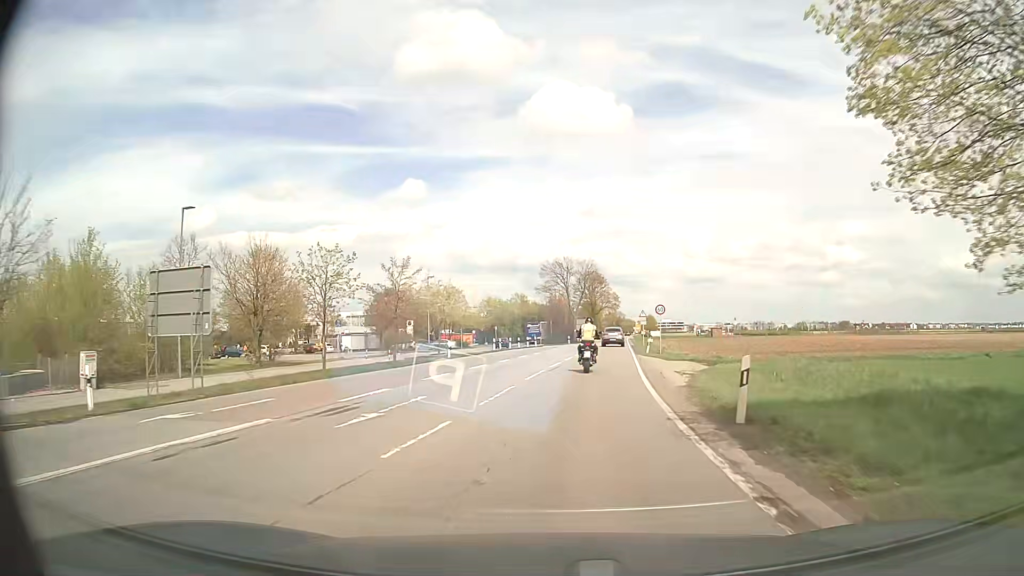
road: secondary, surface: asphalt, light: Day
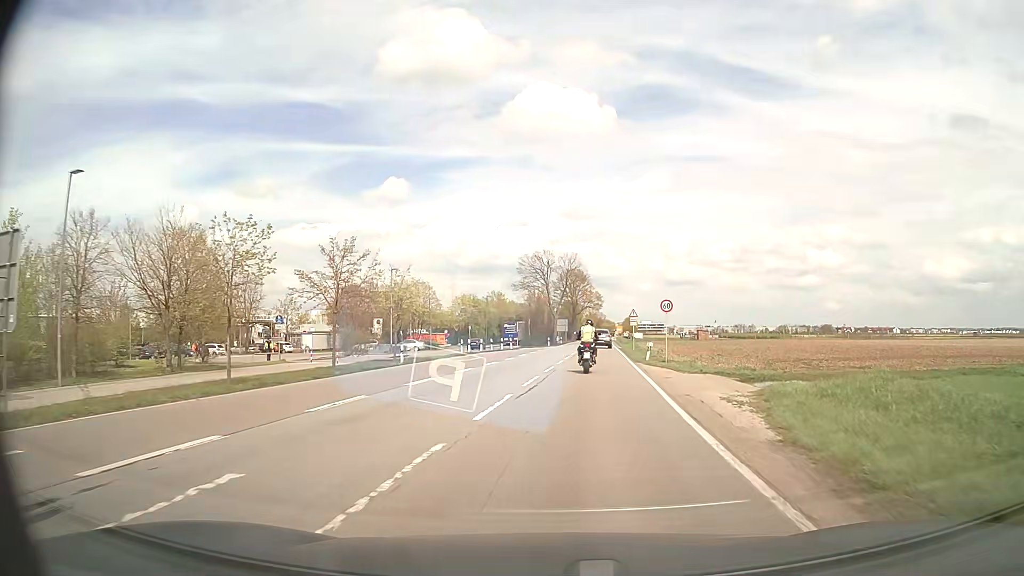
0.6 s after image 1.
(+0.1, +8.2) m; +2°
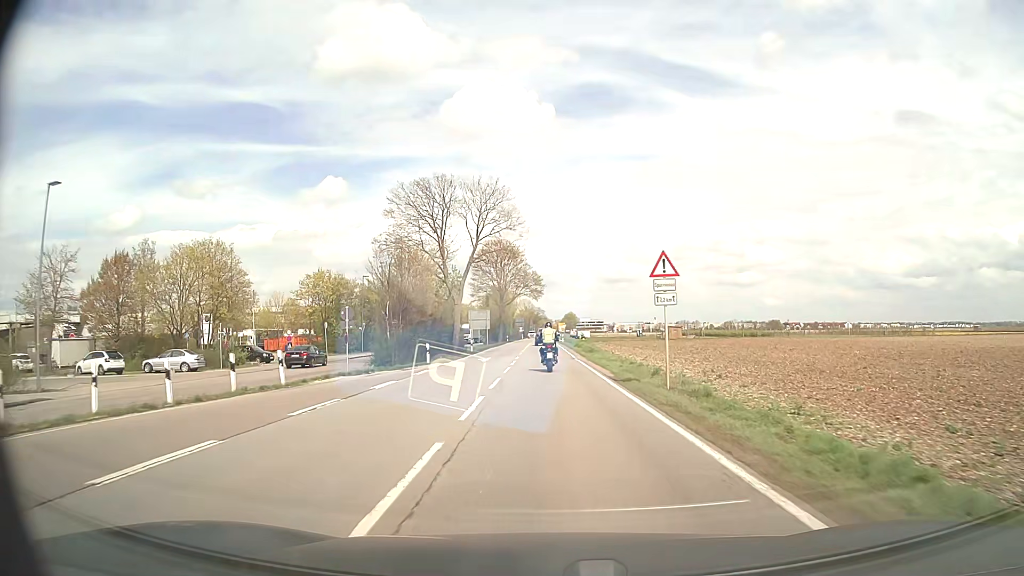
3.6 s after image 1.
(+2.6, +41.6) m; +6°
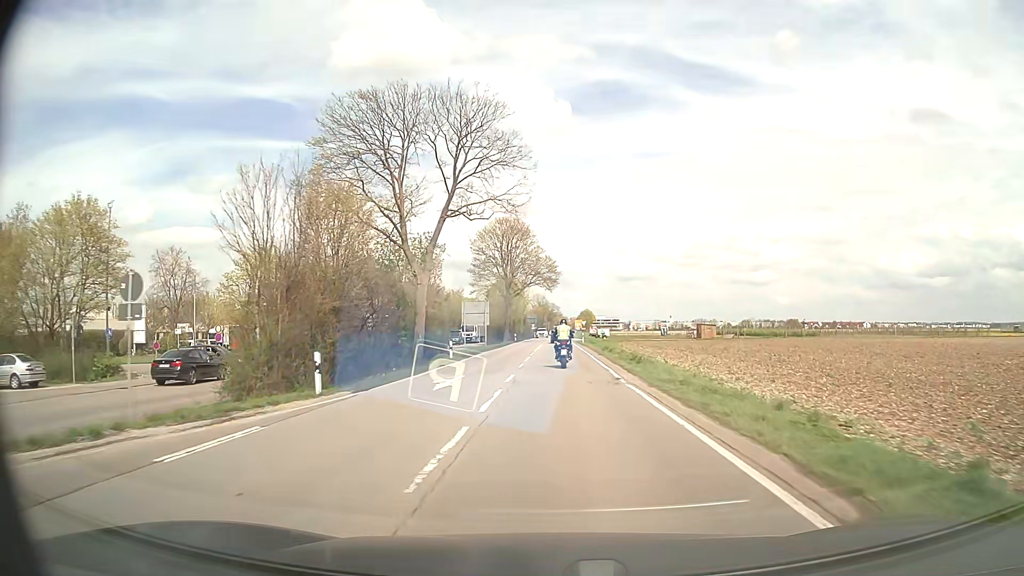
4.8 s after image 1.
(-0.2, +17.0) m; -1°
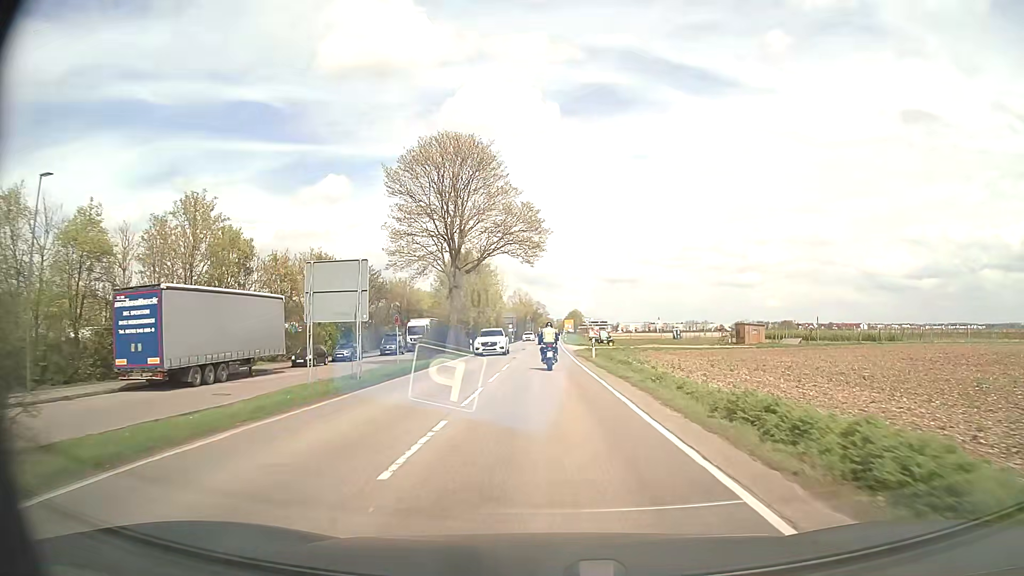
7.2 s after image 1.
(+0.3, +34.3) m; +1°
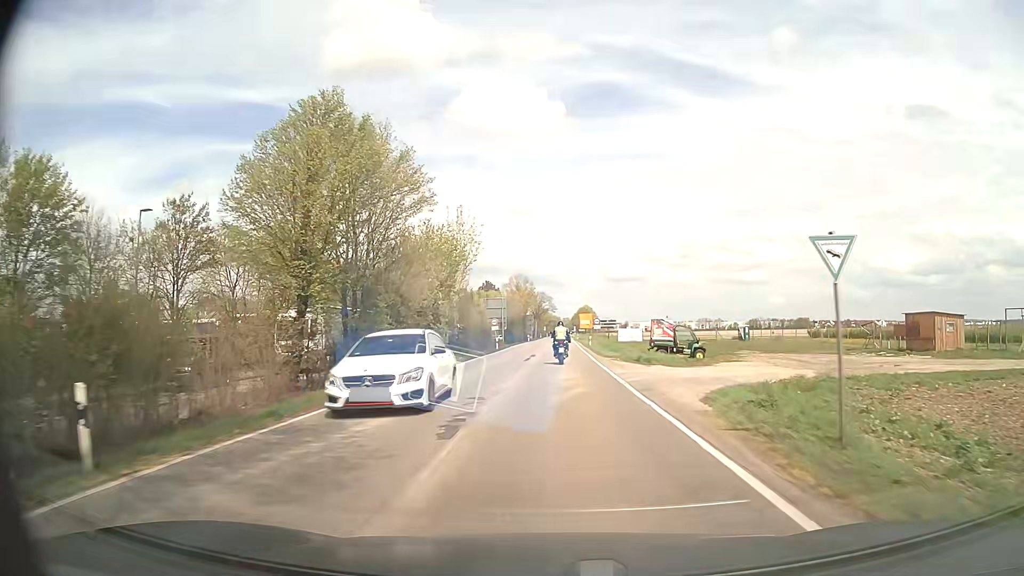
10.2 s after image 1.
(-0.6, +42.8) m; 0°
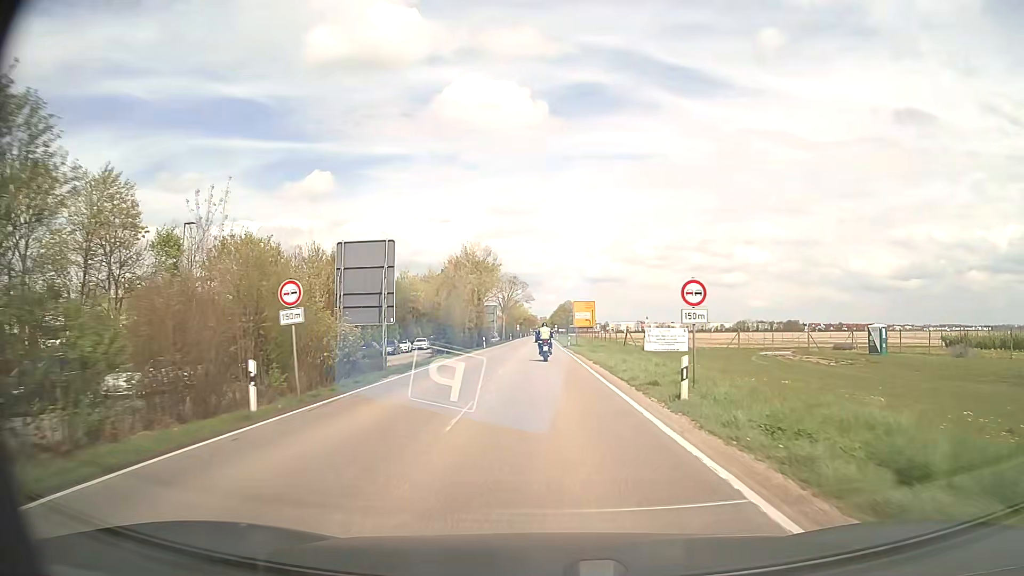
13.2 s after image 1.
(+0.3, +44.8) m; +2°
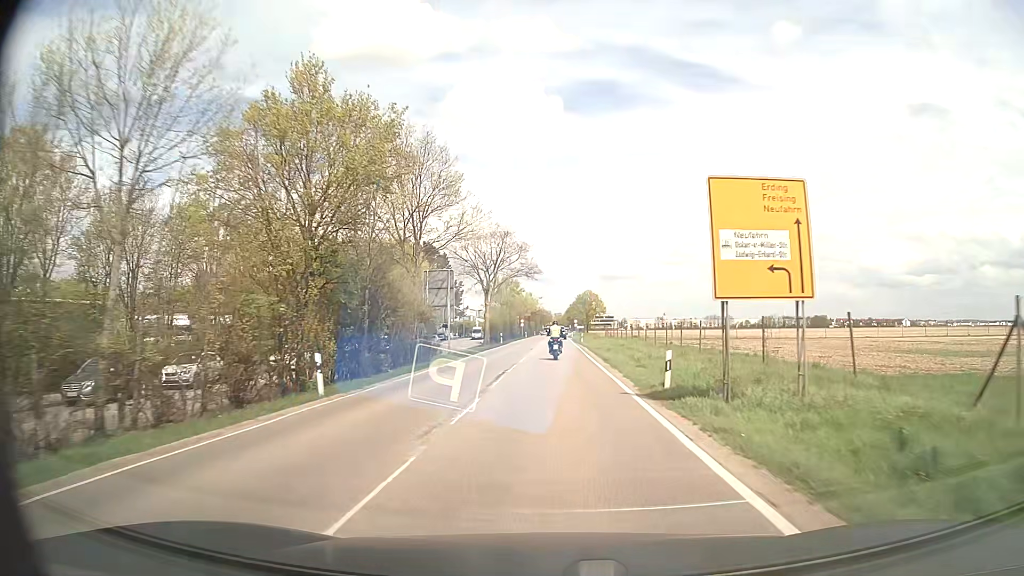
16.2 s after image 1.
(-0.3, +47.9) m; -1°
(0, +10) (0, +20) (0, +30) (0, +40) (0, +50) (0, +60) (0, +70) (+1, +80) (+1, +90) (+1, +100) m
